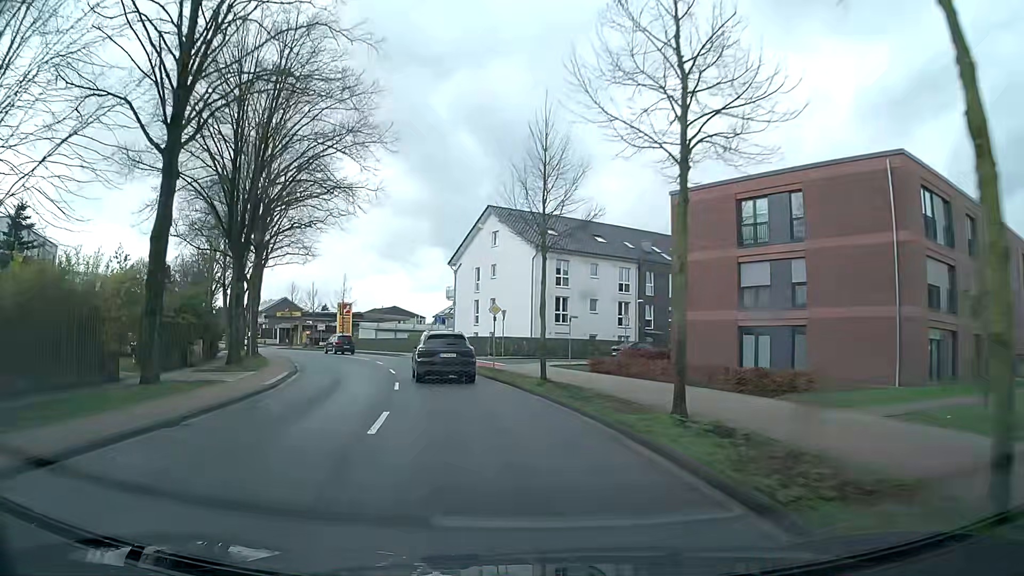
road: secondary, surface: asphalt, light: Day
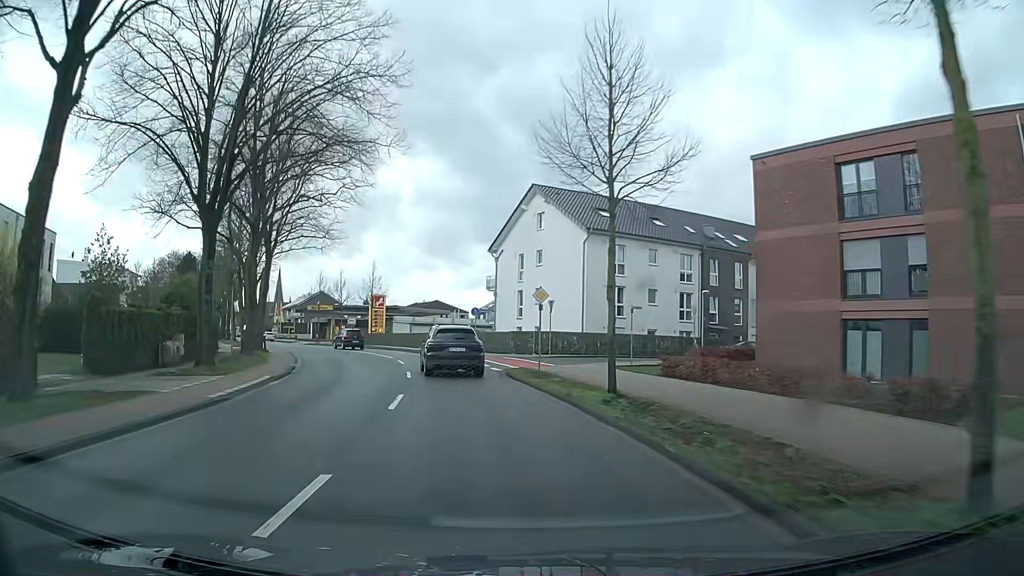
(-0.2, +6.7) m; -4°
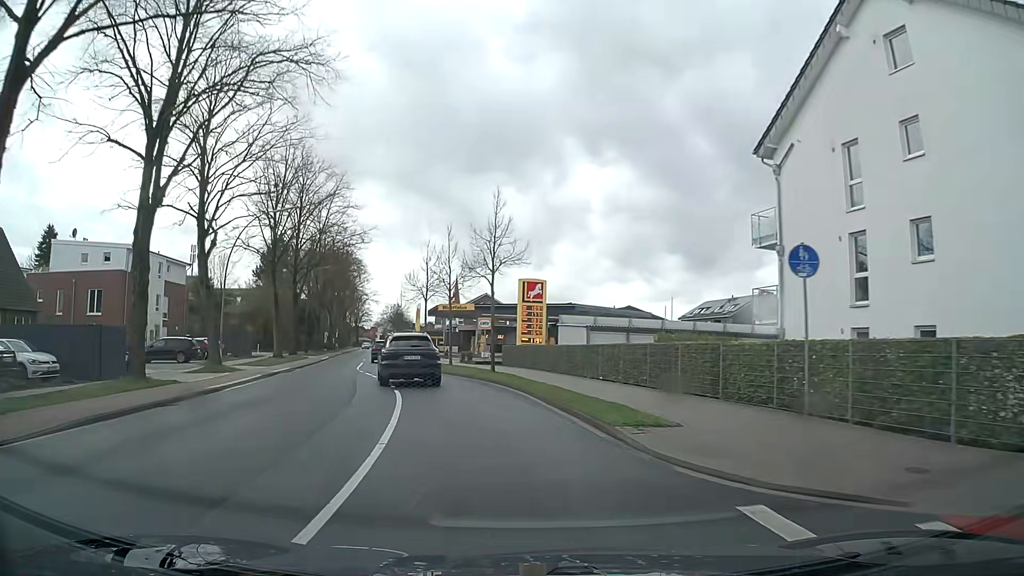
(-4.3, +34.1) m; -16°
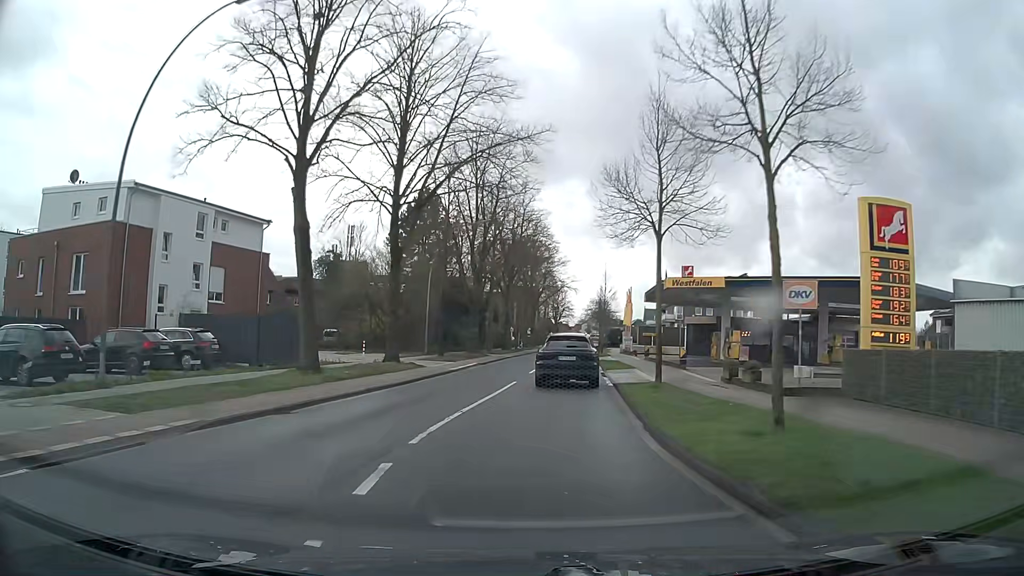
(-4.0, +26.6) m; -17°
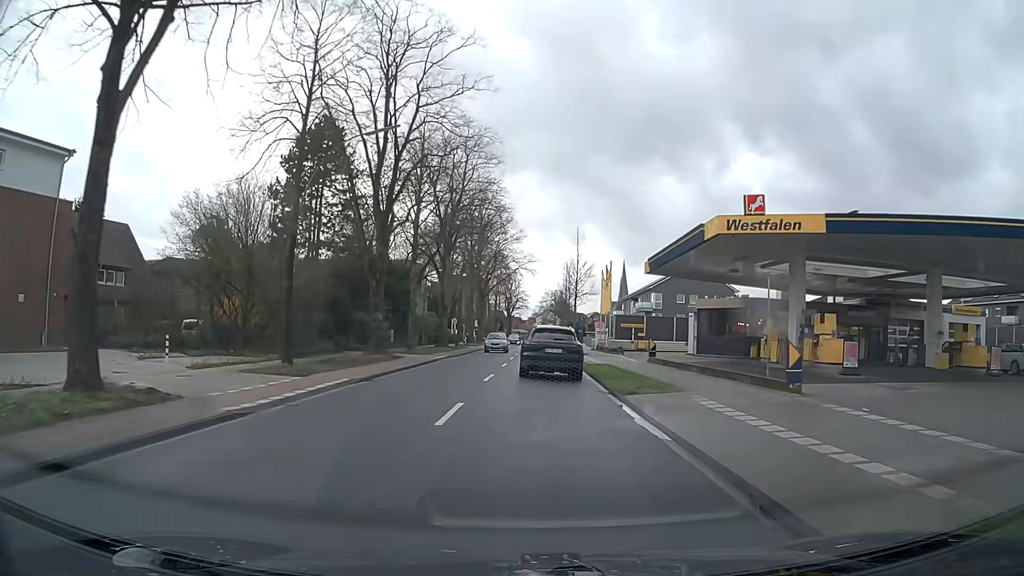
(+0.6, +19.5) m; +4°
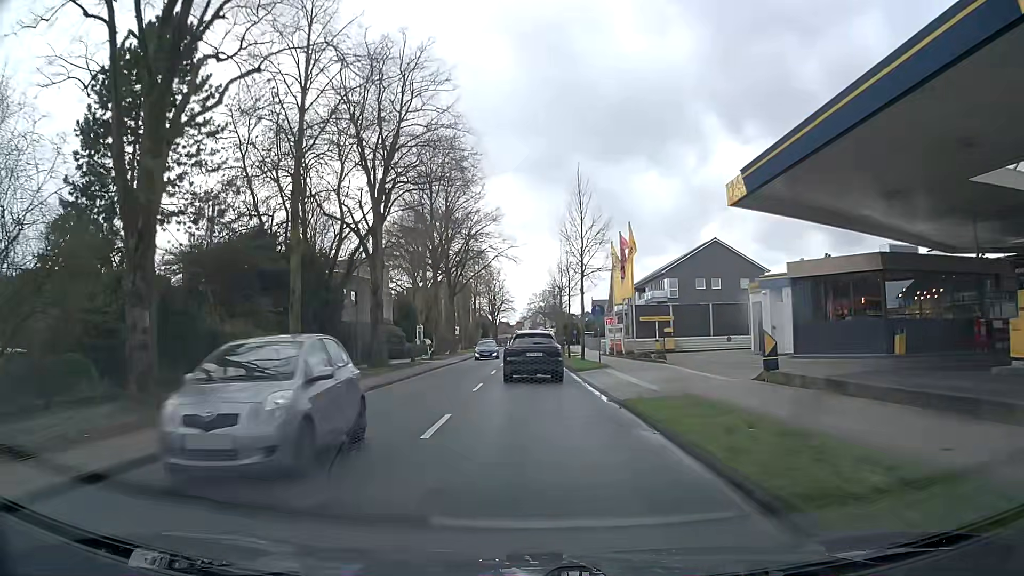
(+0.2, +18.6) m; 0°
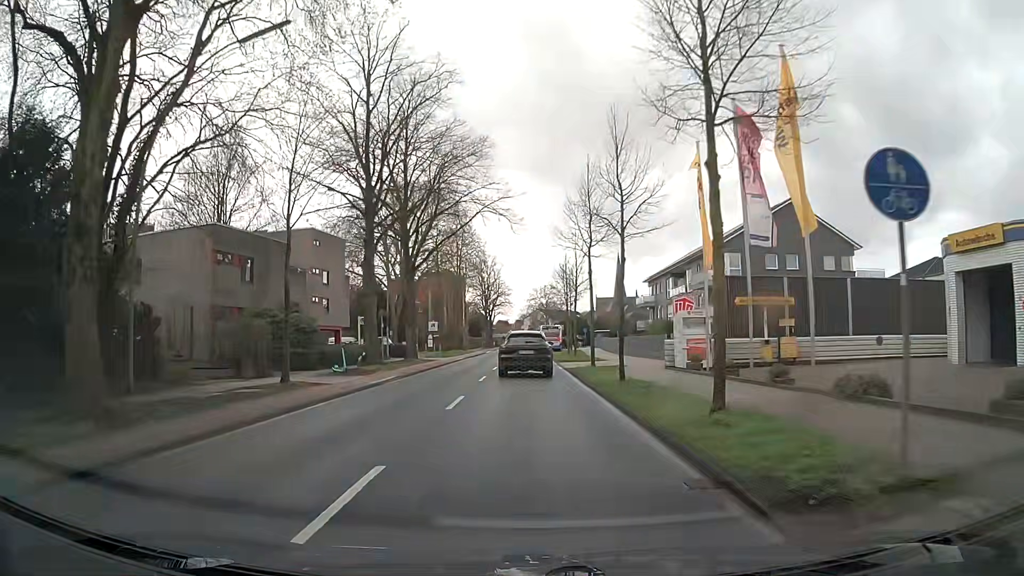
(+0.1, +23.6) m; +1°
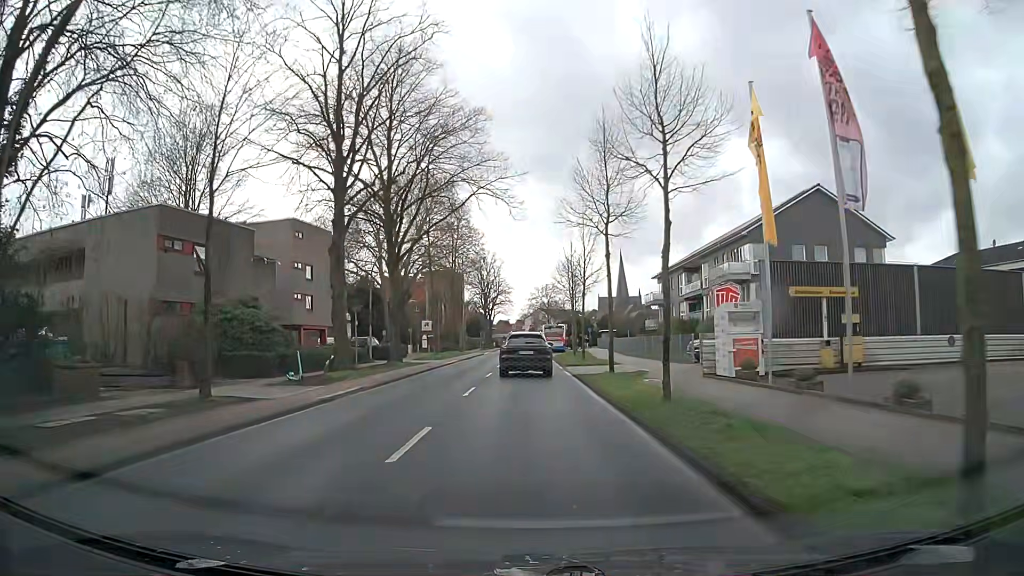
(0.0, +5.7) m; -1°
